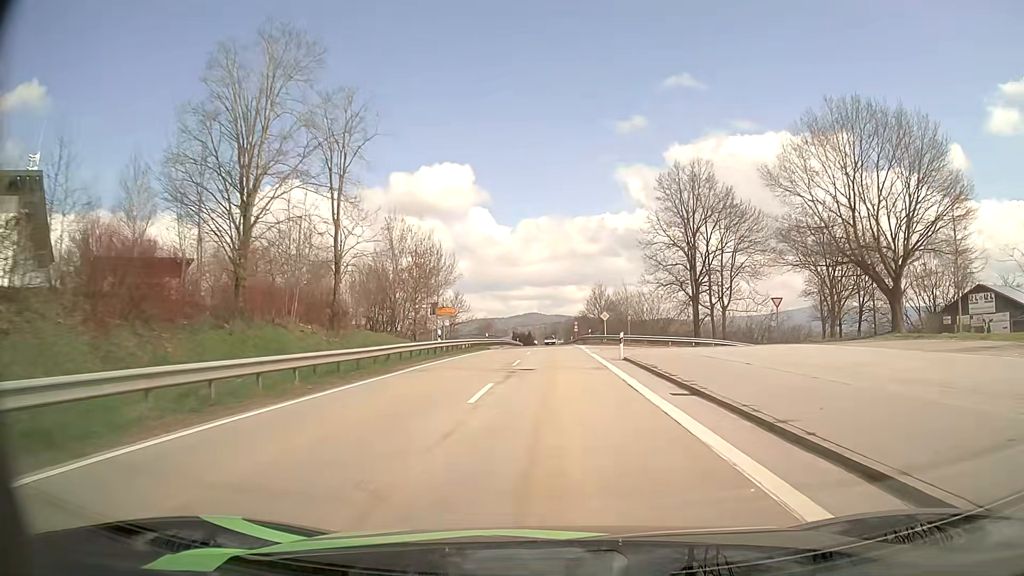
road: secondary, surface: asphalt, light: Day
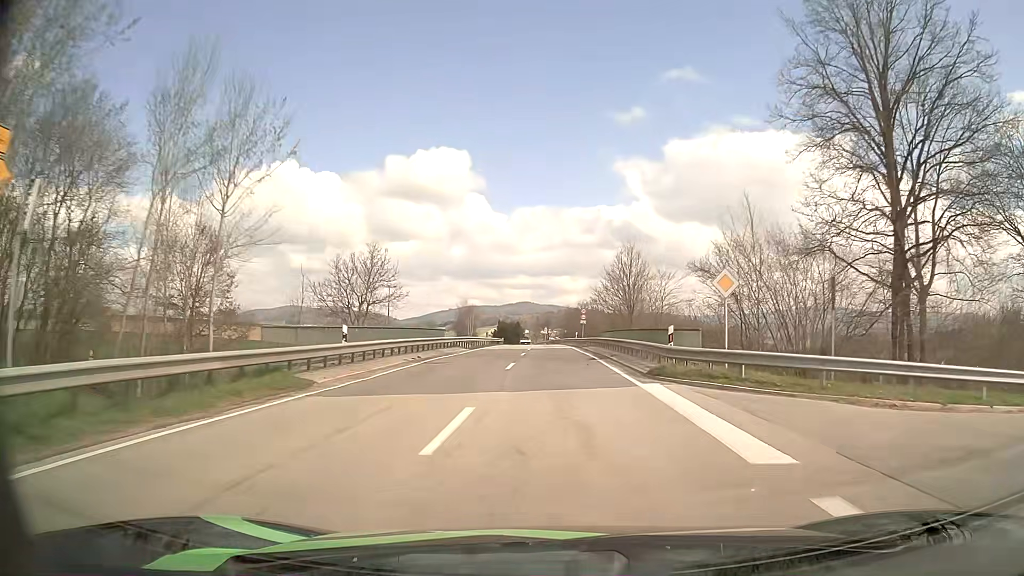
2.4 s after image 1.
(+0.2, +41.5) m; +1°
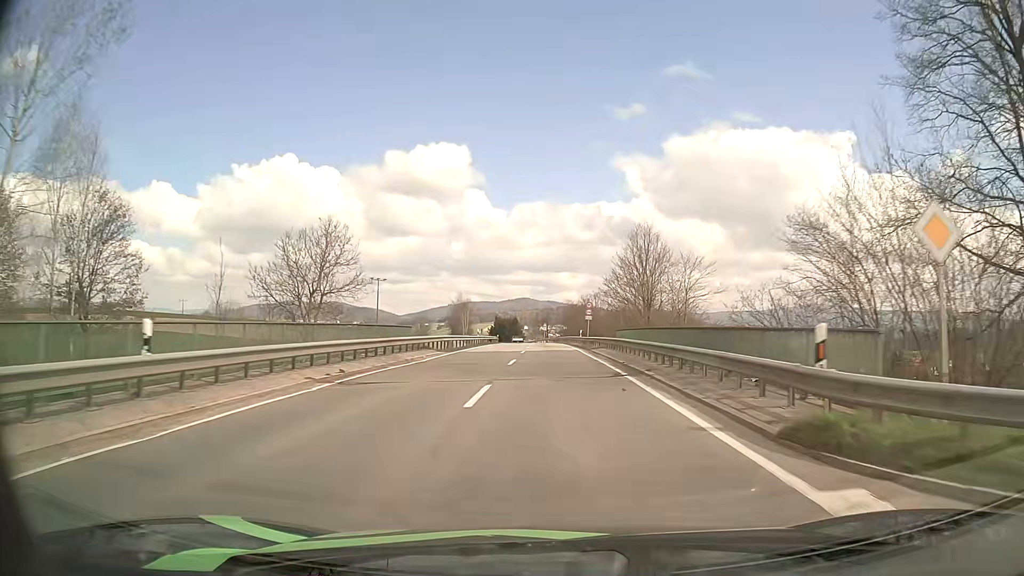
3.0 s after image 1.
(0.0, +10.4) m; 0°
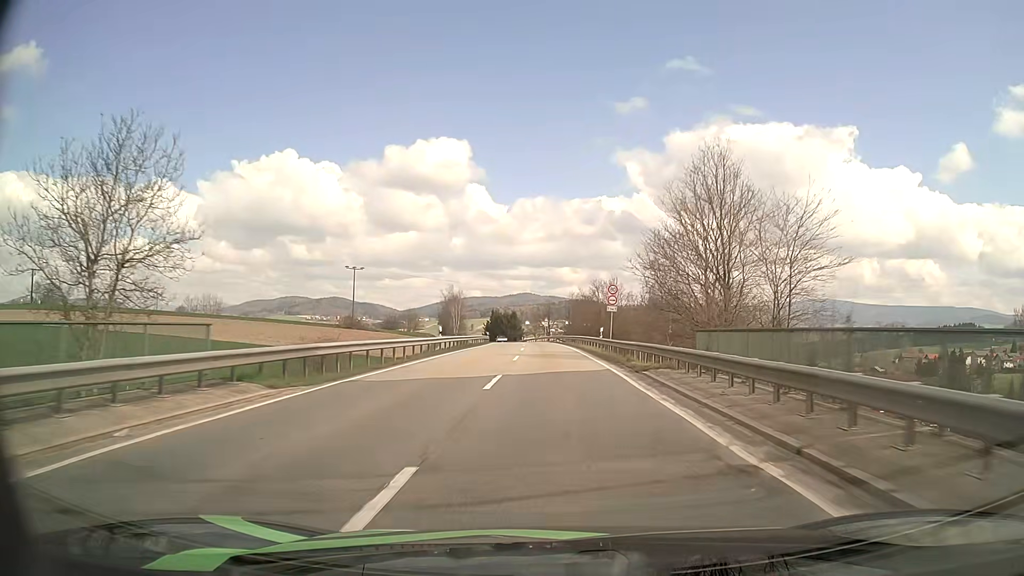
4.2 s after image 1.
(0.0, +20.8) m; 0°
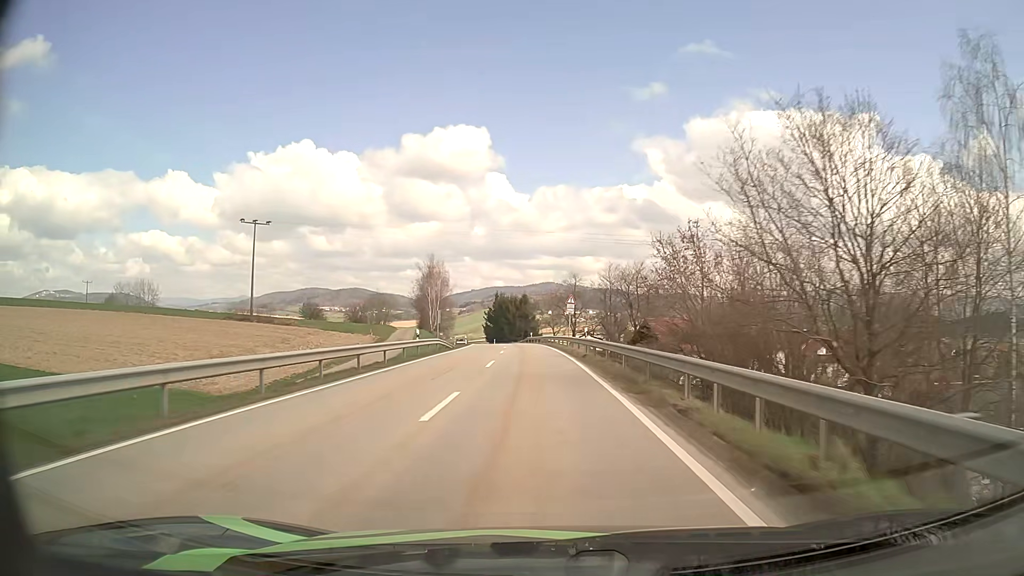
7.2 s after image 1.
(-0.2, +55.7) m; -2°
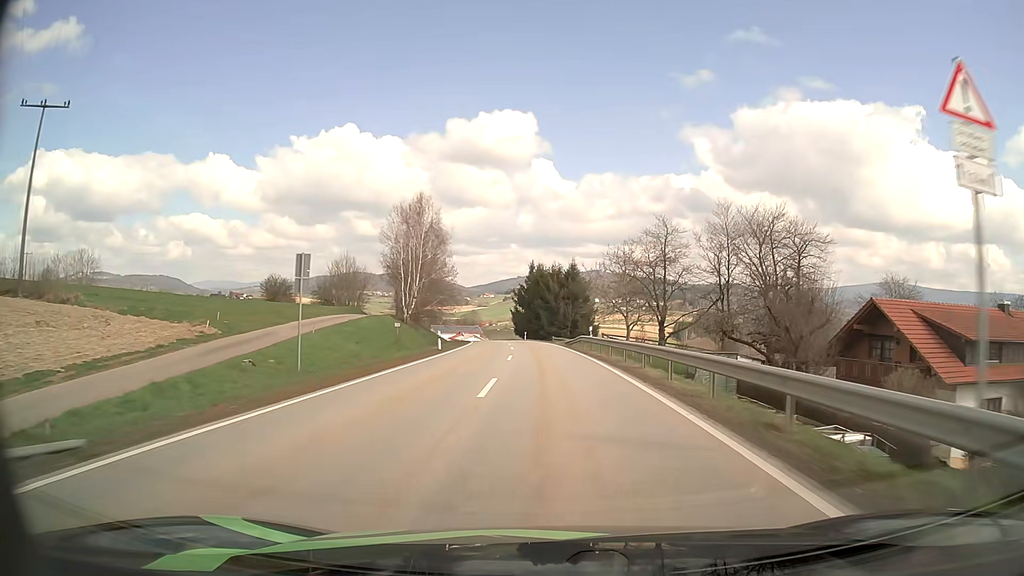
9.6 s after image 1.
(-1.9, +48.0) m; -4°
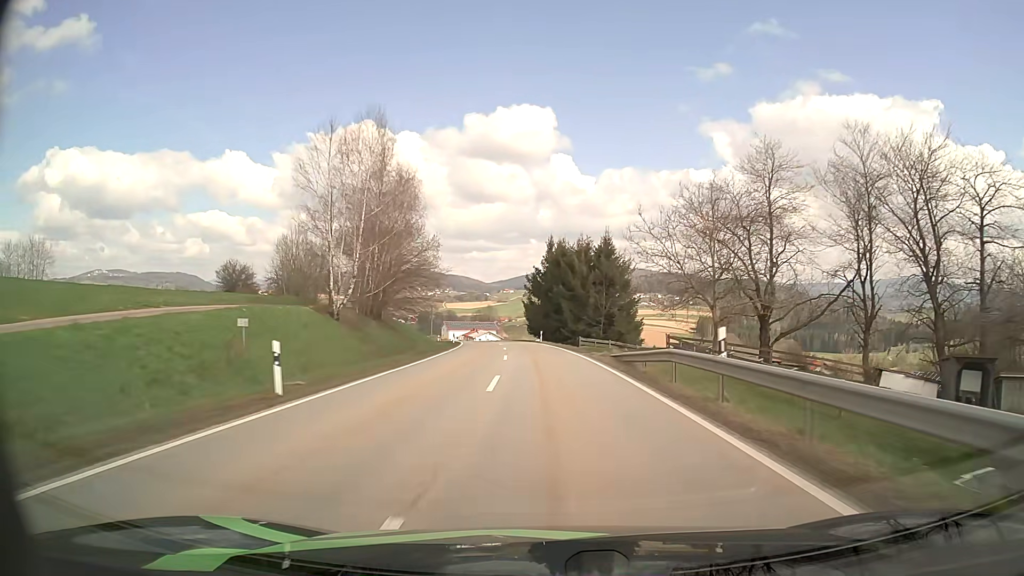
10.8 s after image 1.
(-0.4, +24.5) m; -2°
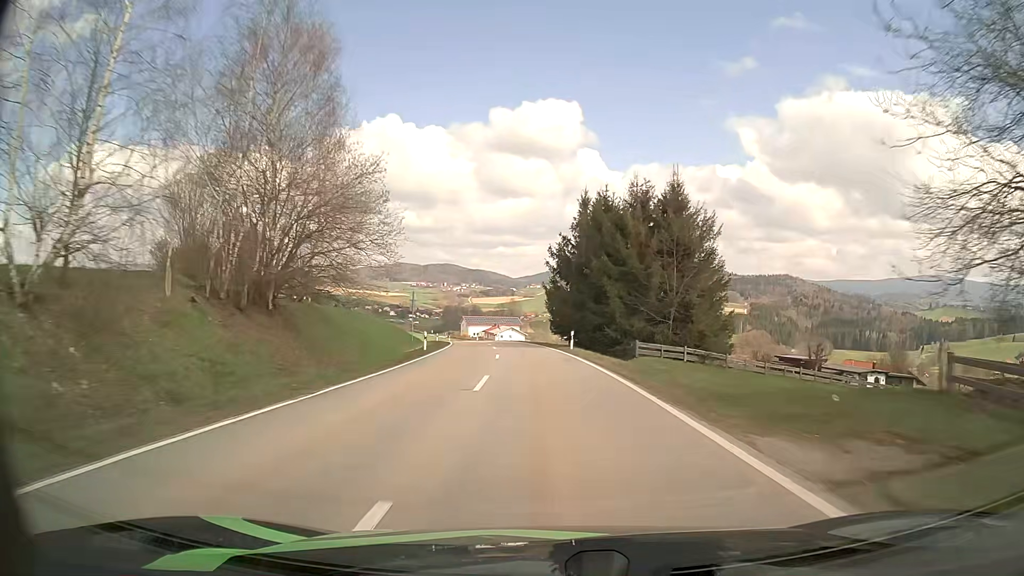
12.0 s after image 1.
(-0.4, +24.8) m; -2°
